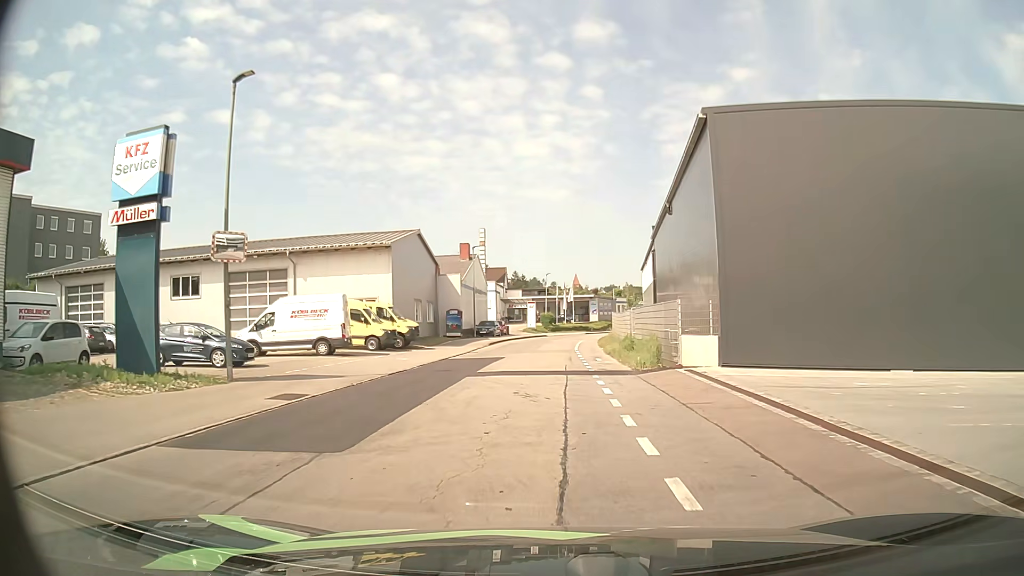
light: Day
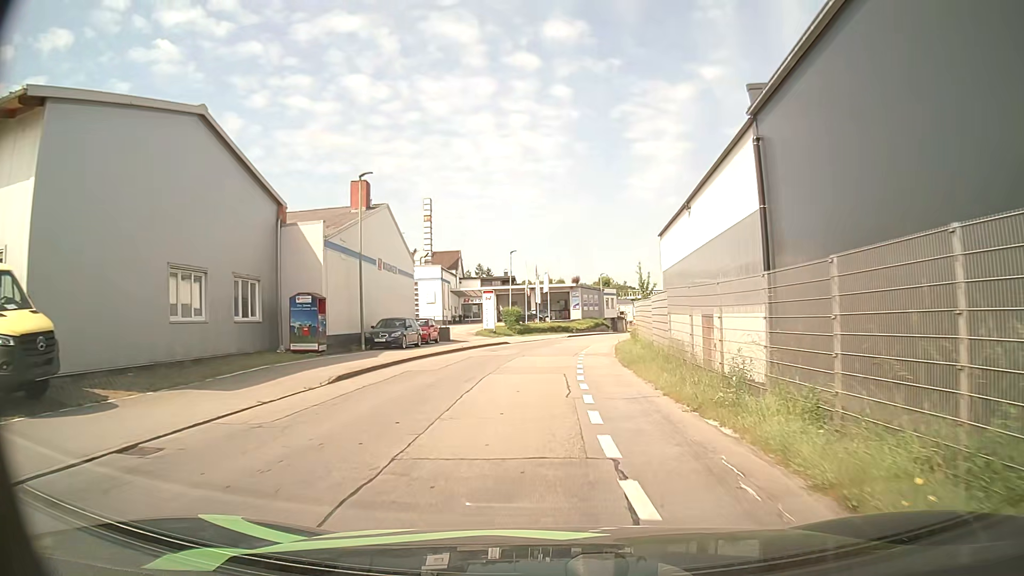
(+0.6, +28.7) m; +3°
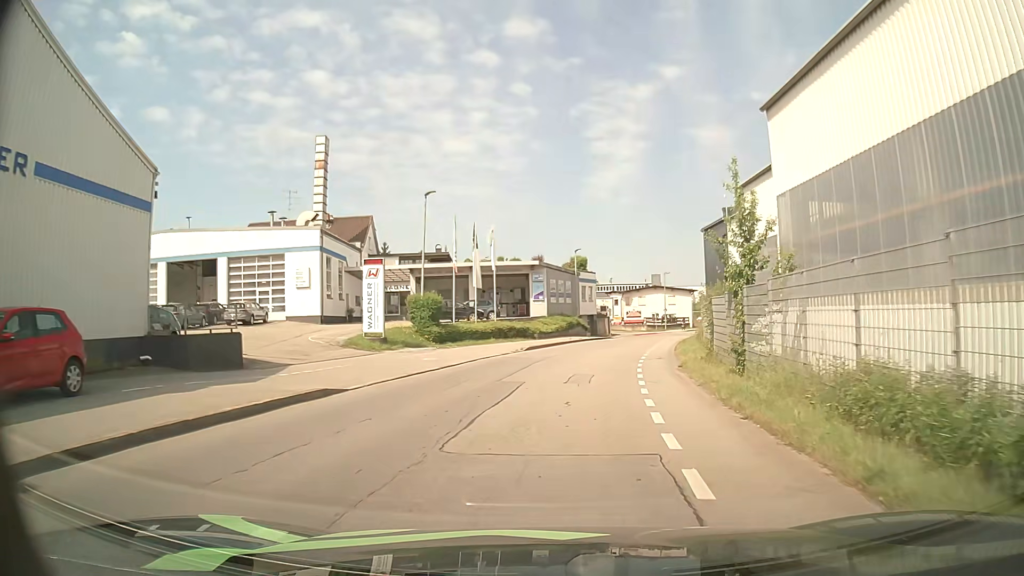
(+0.5, +29.9) m; +3°
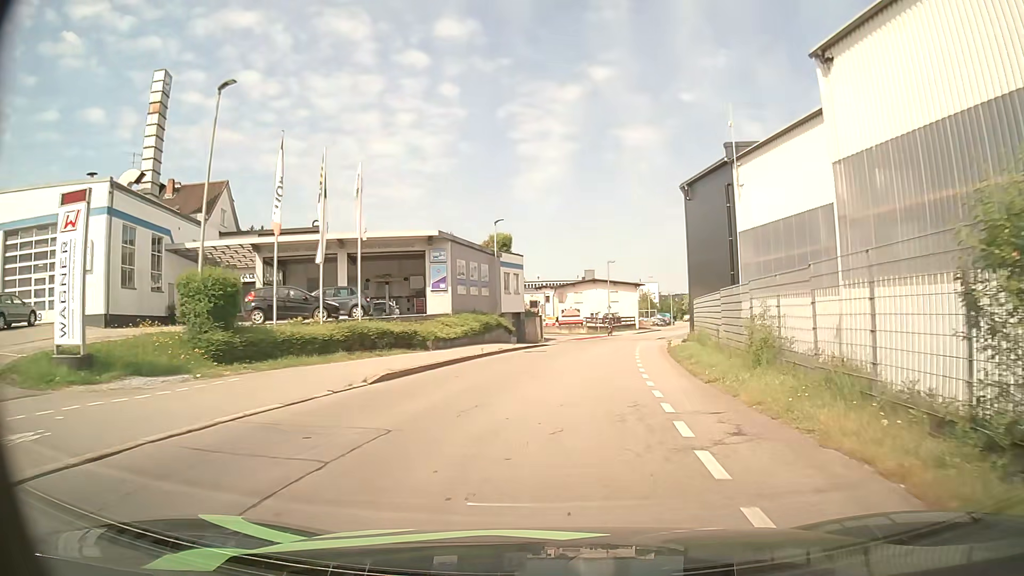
(+1.0, +17.9) m; +6°
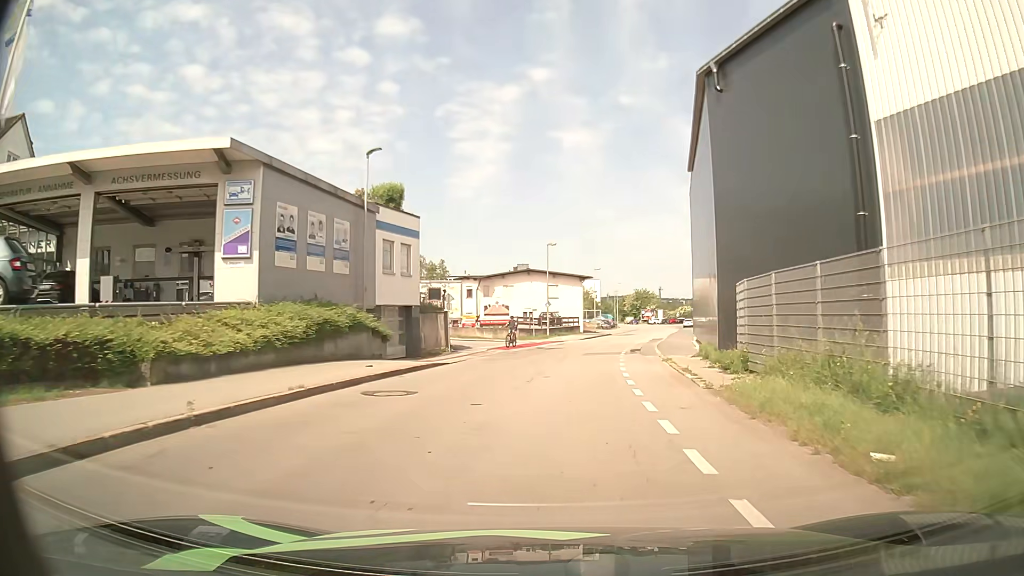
(+1.3, +18.1) m; +7°
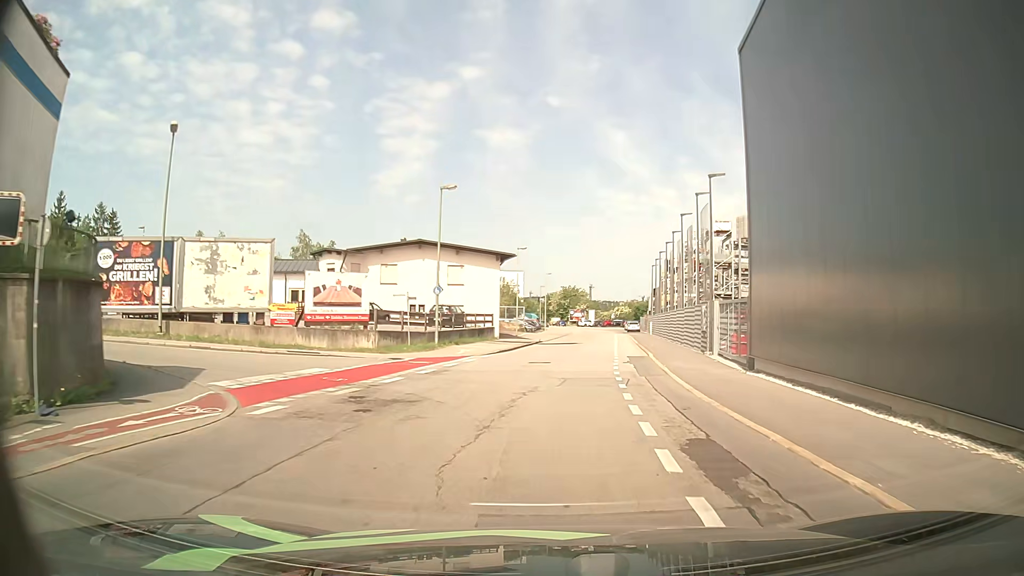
(+1.3, +24.3) m; +7°
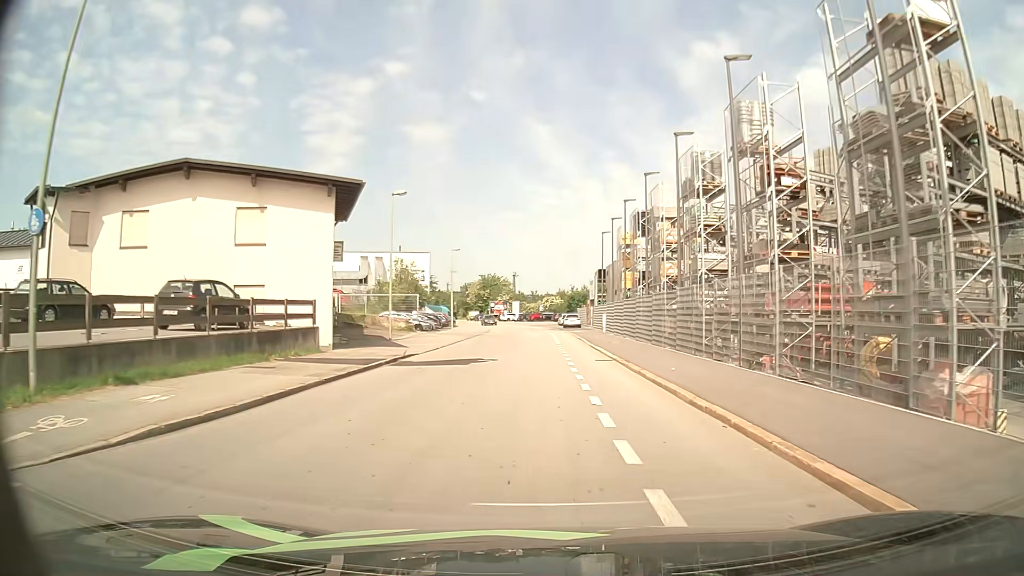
(+1.5, +24.3) m; +7°
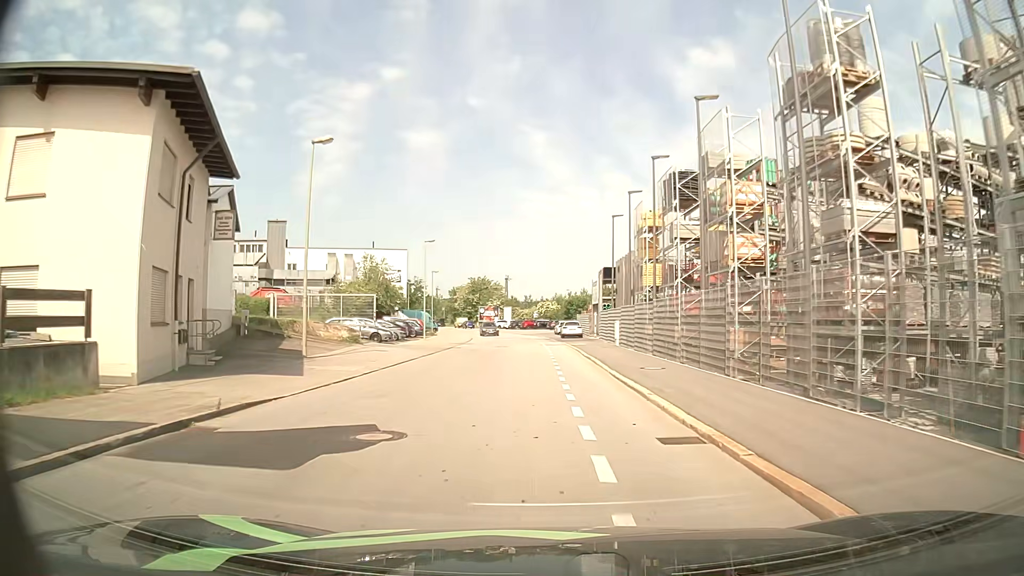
(0.0, +12.4) m; 0°
(0, +10) (0, +20) (-1, +30) (-1, +40) (-2, +50) (-3, +60) (-4, +70) (-6, +80) (-8, +89) (-11, +99) m
